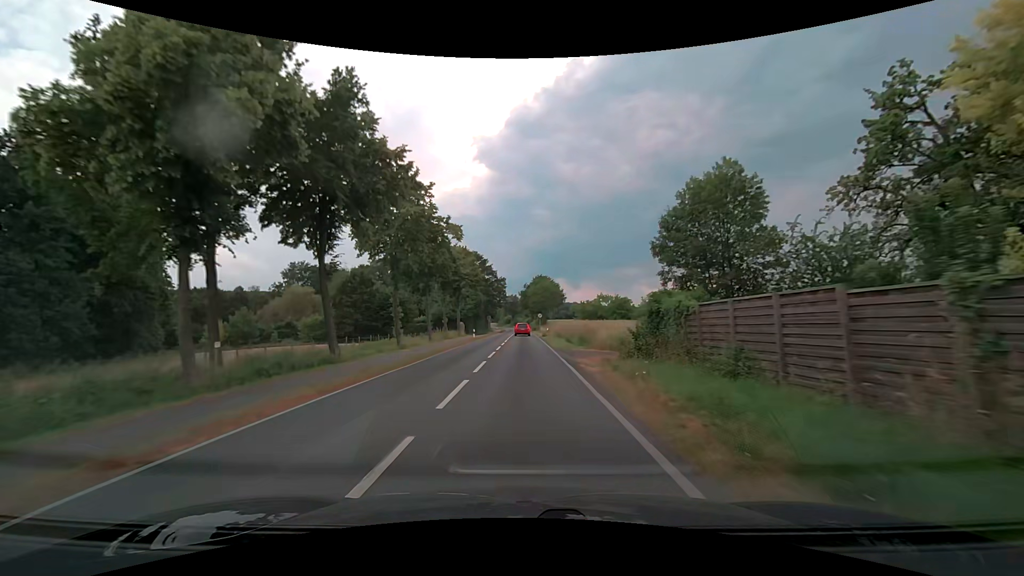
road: secondary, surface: asphalt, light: Day
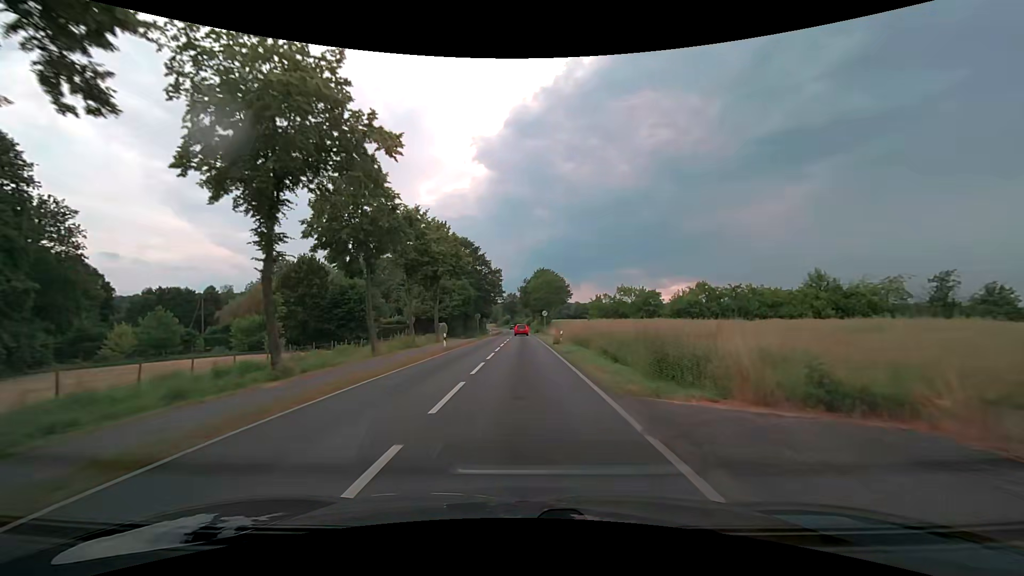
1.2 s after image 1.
(0.0, +18.3) m; 0°
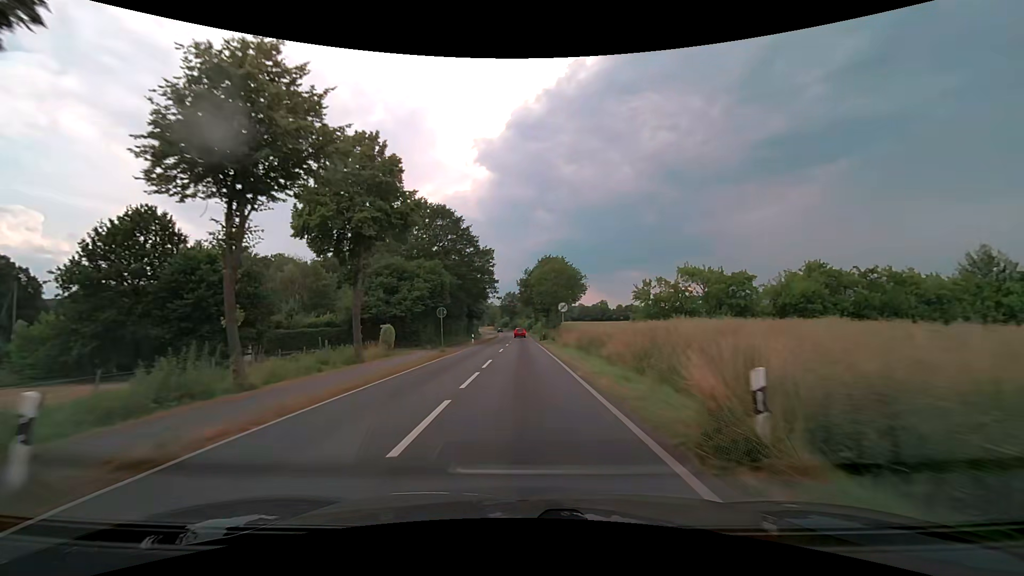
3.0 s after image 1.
(0.0, +26.3) m; 0°
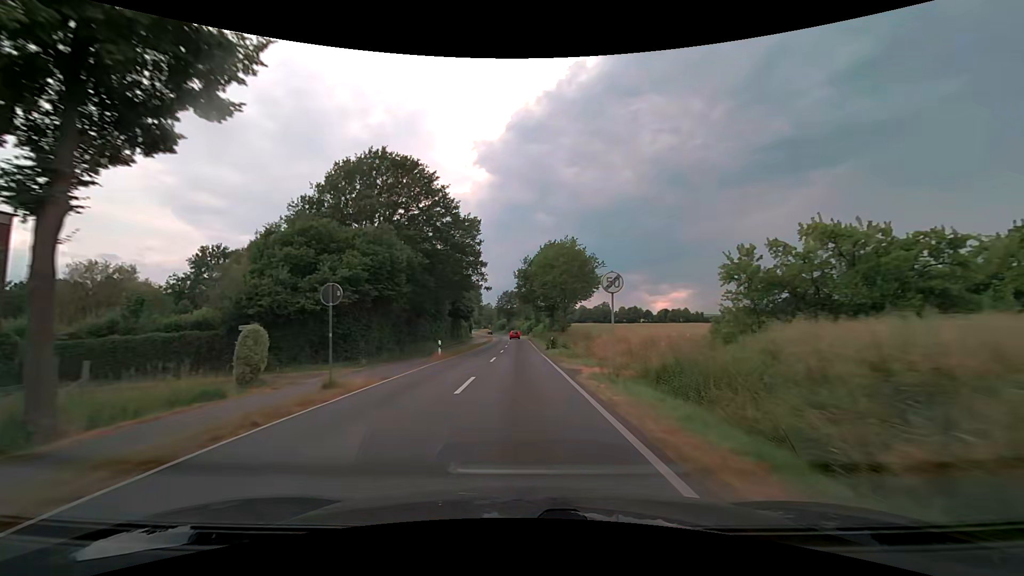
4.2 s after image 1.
(+0.1, +18.9) m; 0°
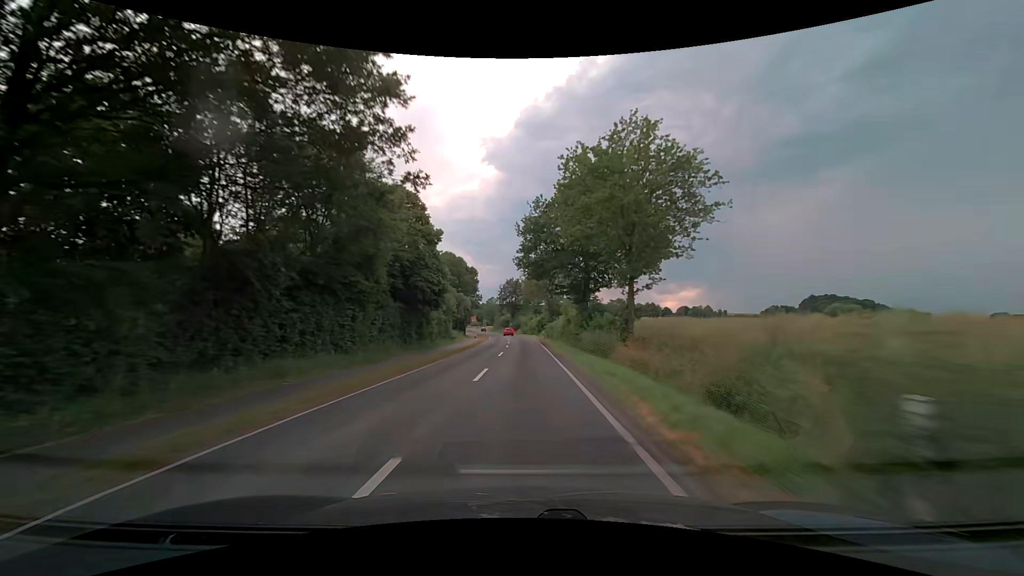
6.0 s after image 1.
(-0.3, +34.4) m; -1°
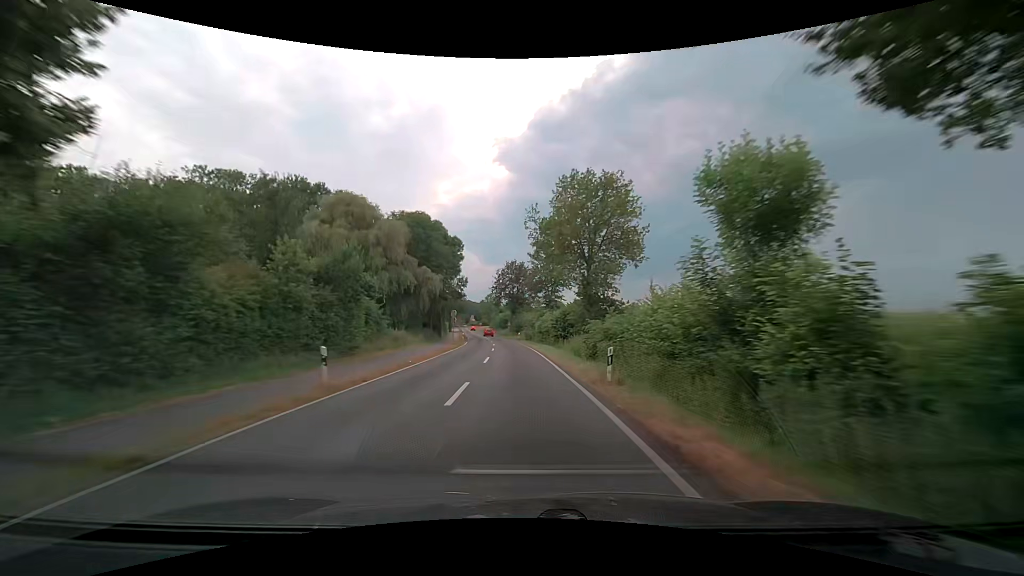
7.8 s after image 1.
(-0.2, +41.0) m; -1°
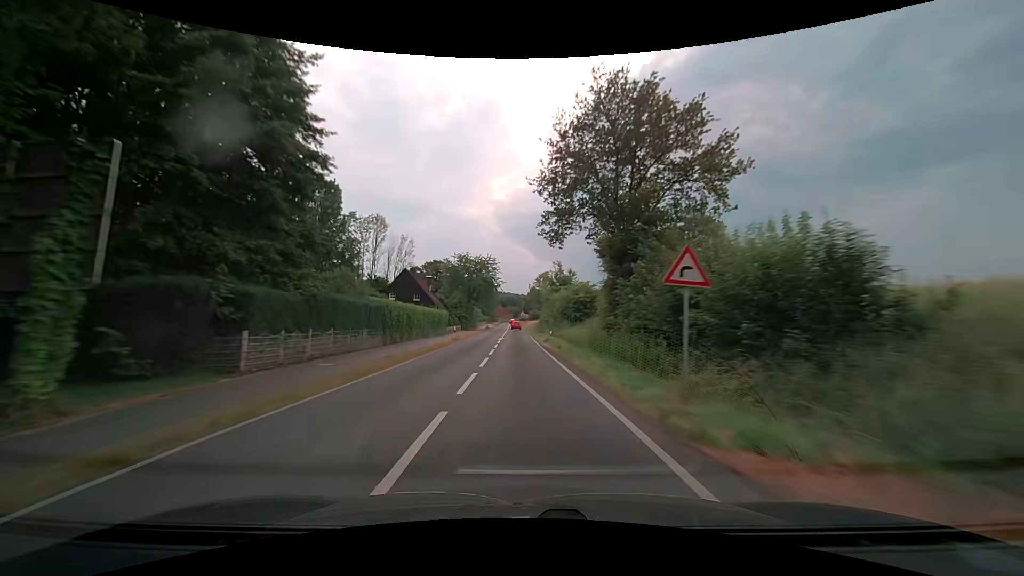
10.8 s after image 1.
(-3.9, +76.4) m; -6°
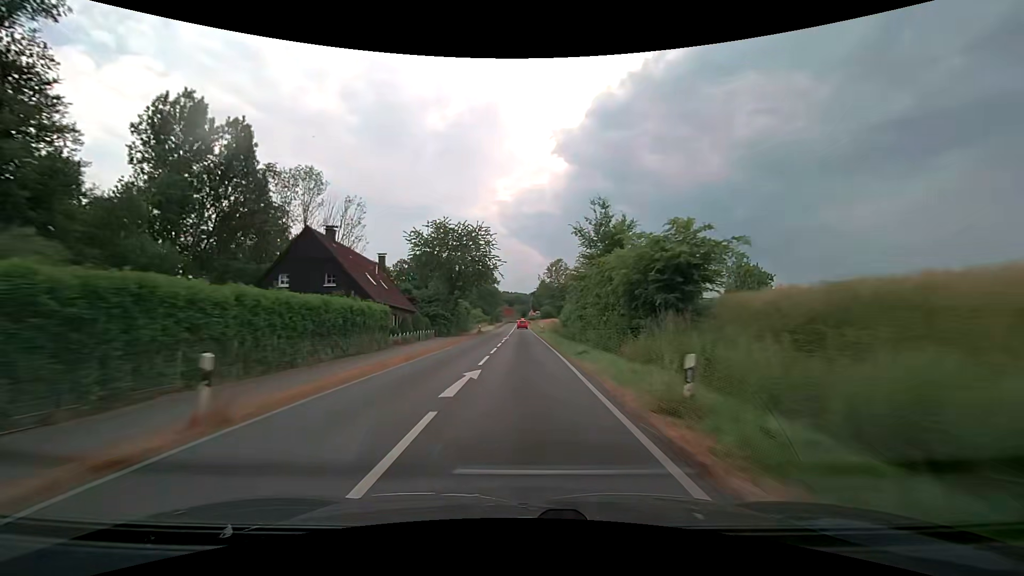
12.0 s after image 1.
(-0.3, +30.1) m; -1°
(0, +10) (0, +20) (0, +30) (0, +40) (0, +50) (0, +60) (-1, +70) (-1, +80) (-1, +90) (-1, +100) m
